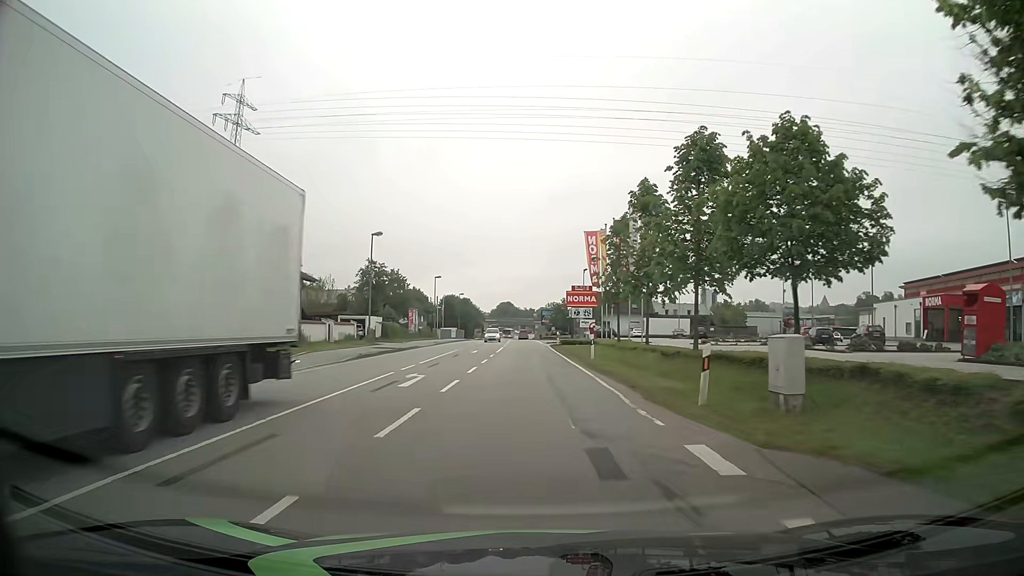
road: primary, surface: asphalt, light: Day
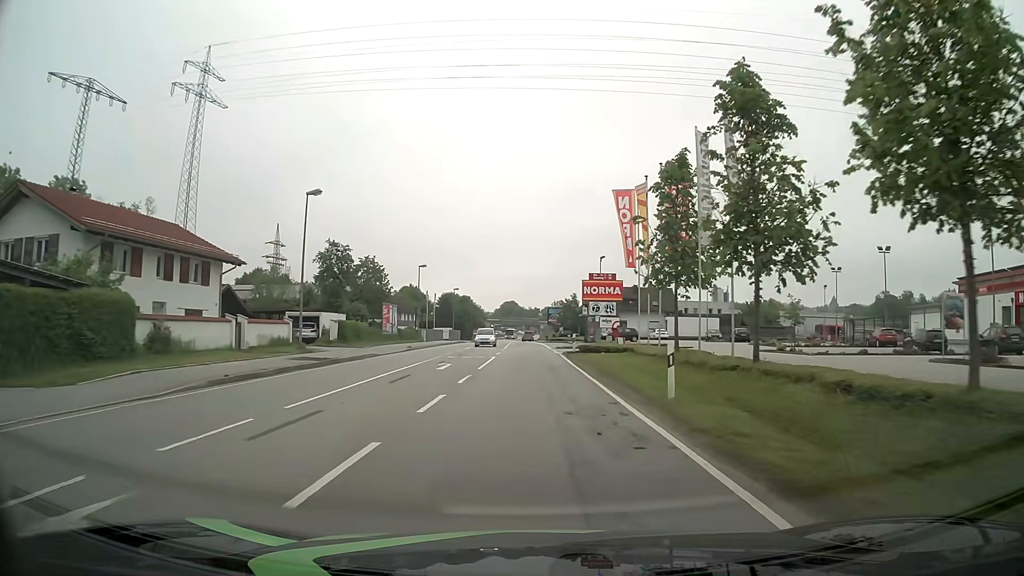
(-0.1, +15.2) m; 0°
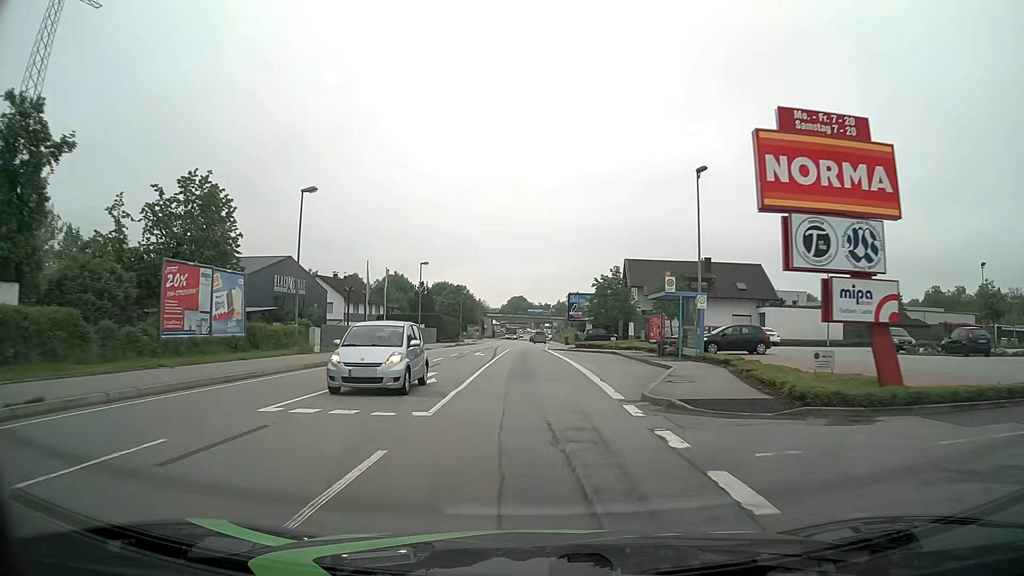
(-0.3, +38.2) m; -1°
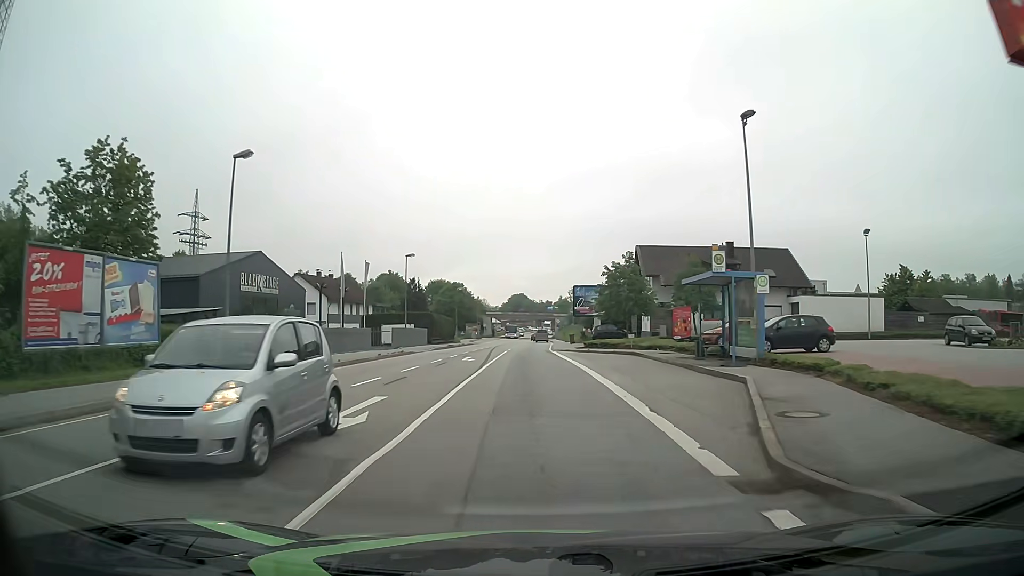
(0.0, +7.7) m; 0°
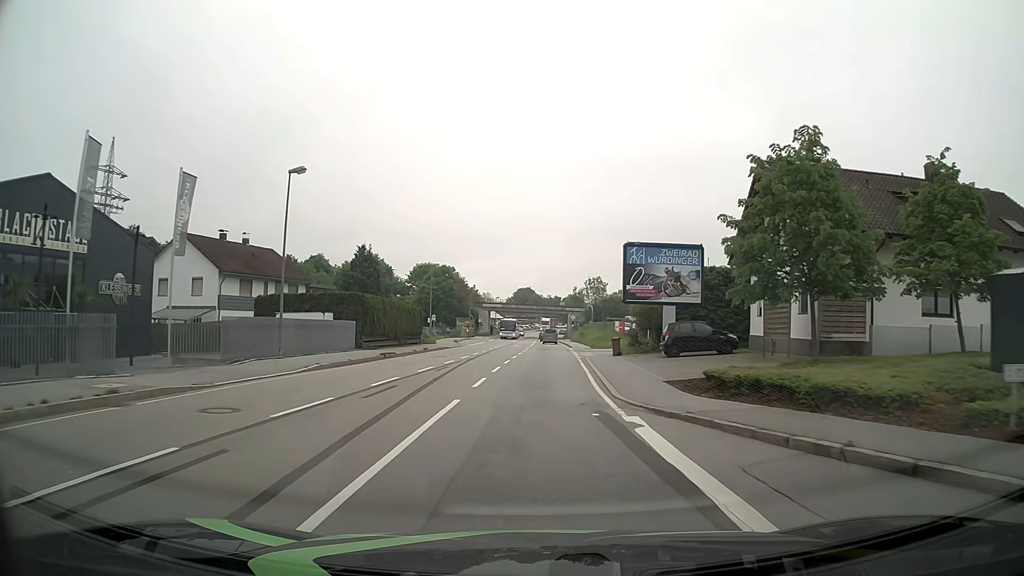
(0.0, +30.7) m; 0°
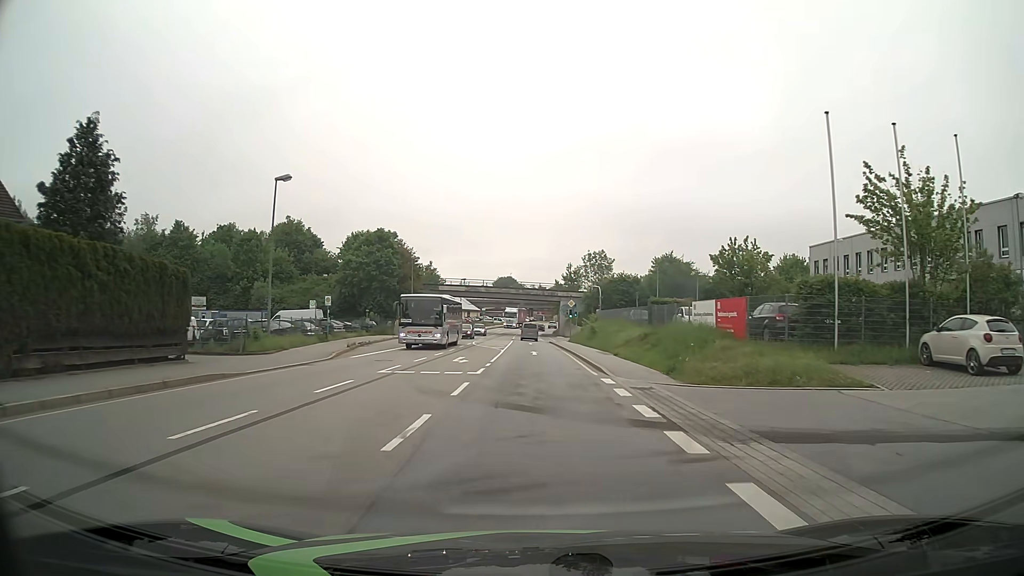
(+0.5, +38.4) m; +1°
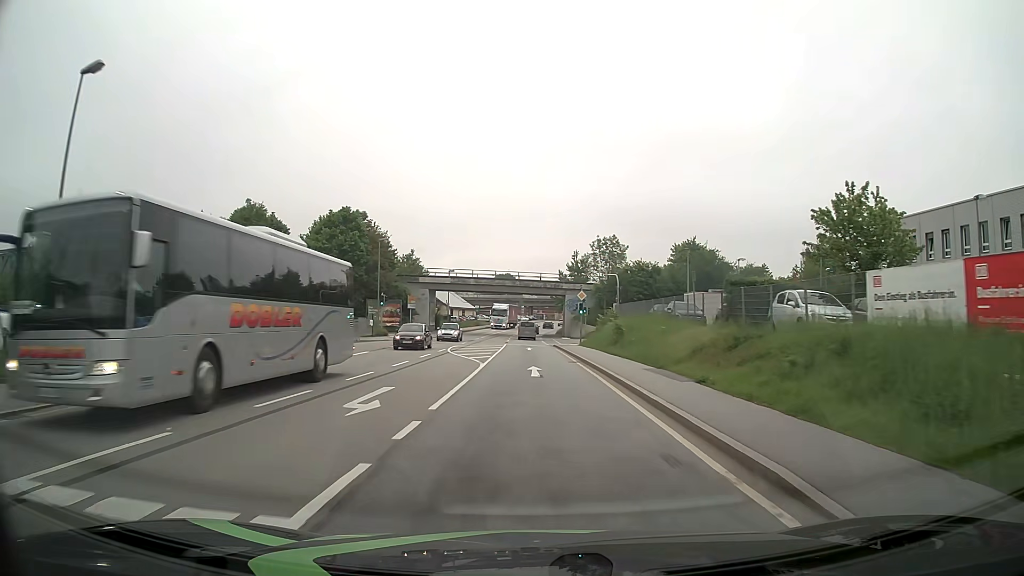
(0.0, +15.4) m; 0°
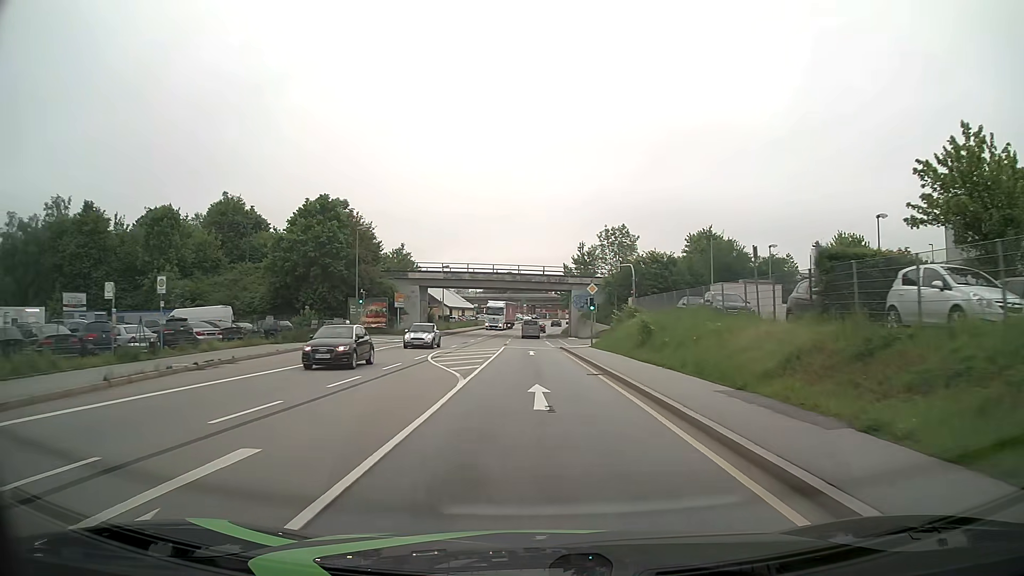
(0.0, +7.7) m; +1°
(0, +10) (0, +20) (-1, +30) (-1, +40) (-1, +50) (-1, +60) (-1, +70) (-1, +80) (-1, +90) (0, +100) m
